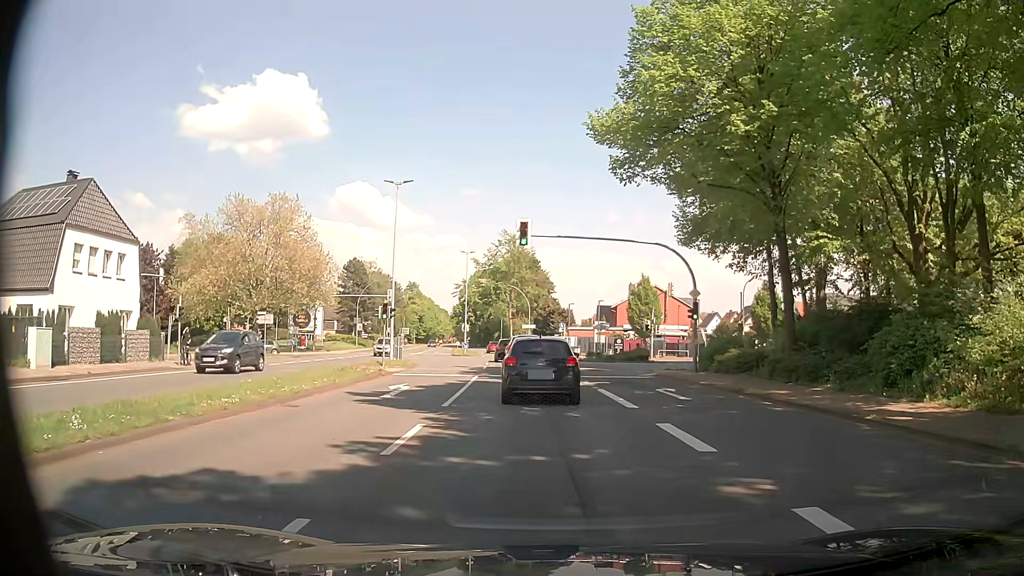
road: primary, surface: asphalt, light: Day
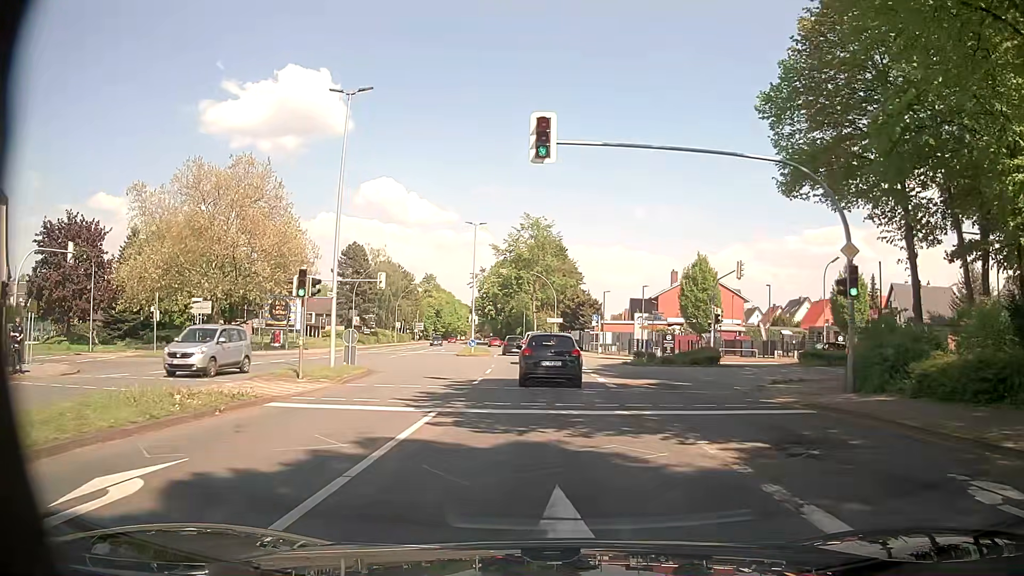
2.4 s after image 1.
(-0.3, +15.3) m; -1°
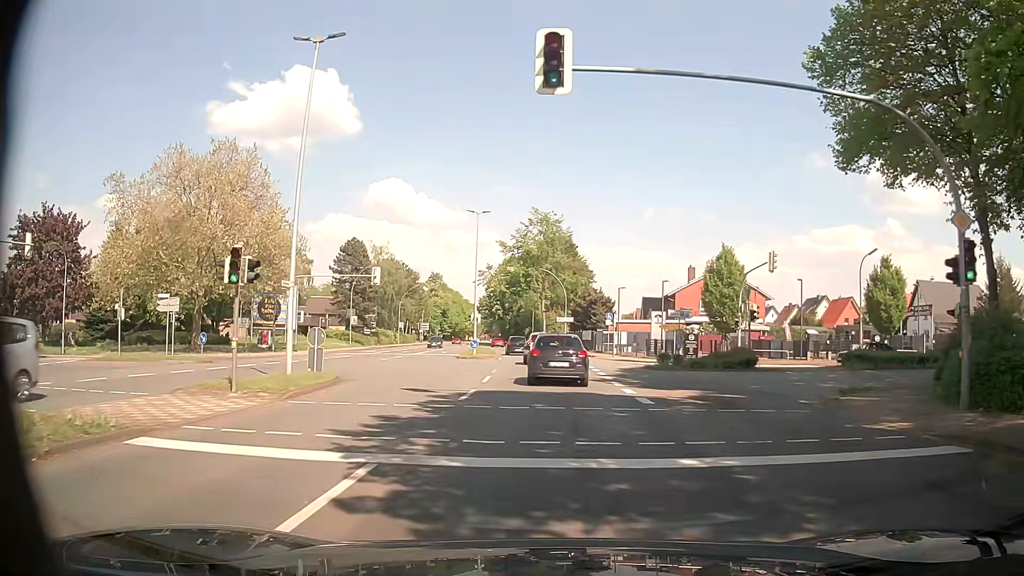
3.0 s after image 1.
(-0.1, +5.2) m; -2°
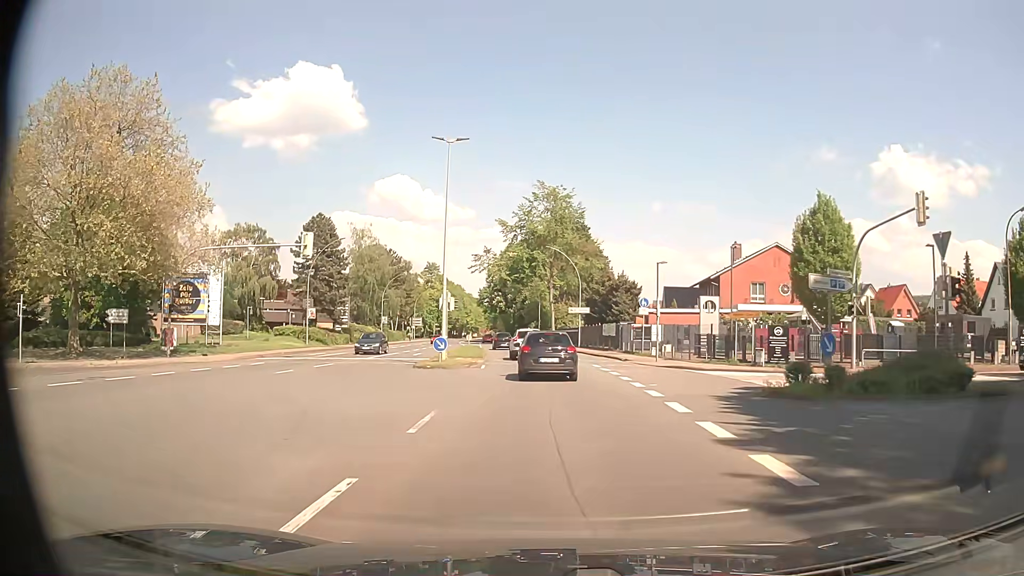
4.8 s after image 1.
(-0.1, +17.6) m; 0°
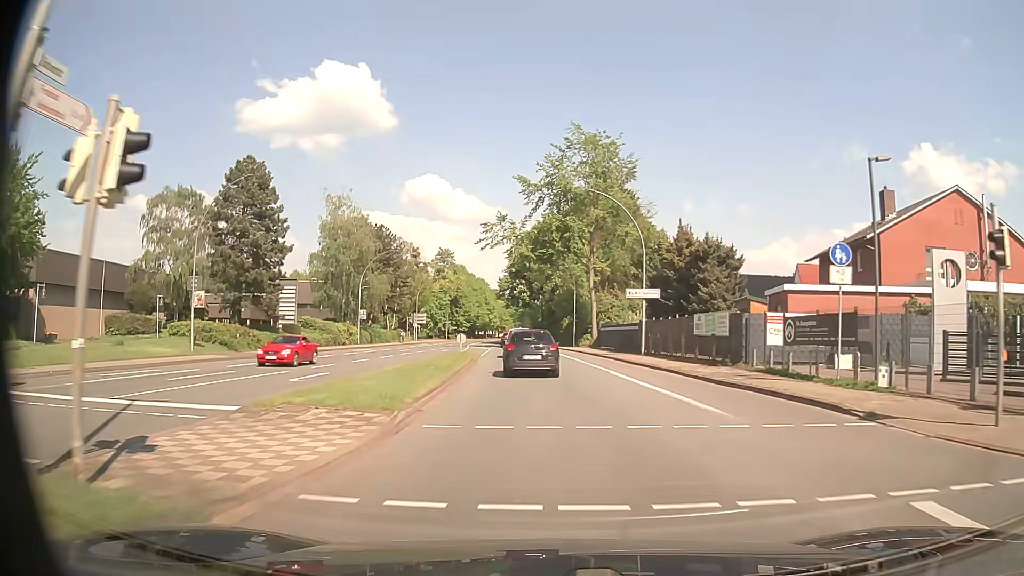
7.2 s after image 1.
(-0.7, +26.6) m; -3°
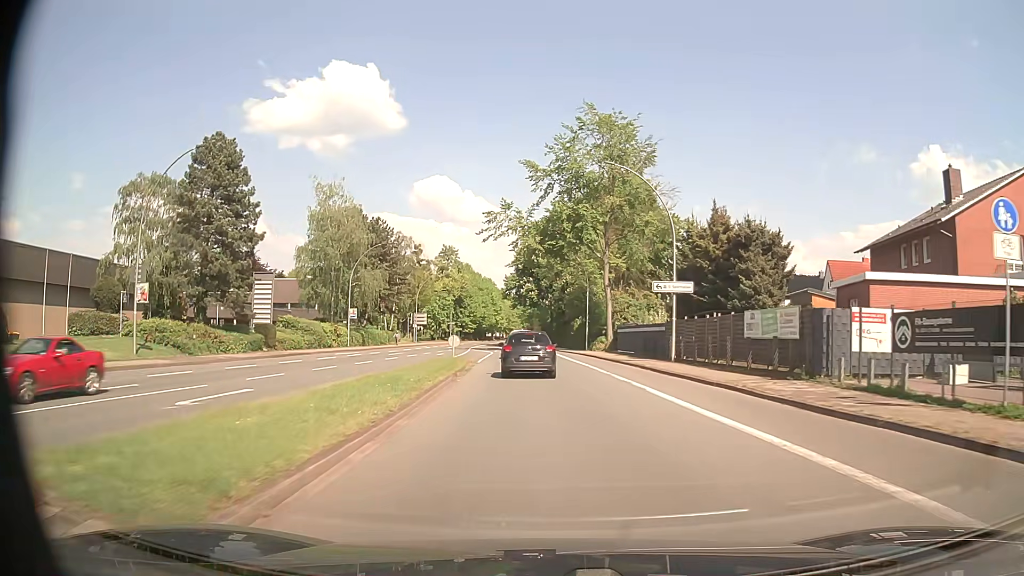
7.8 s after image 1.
(0.0, +7.0) m; -1°
